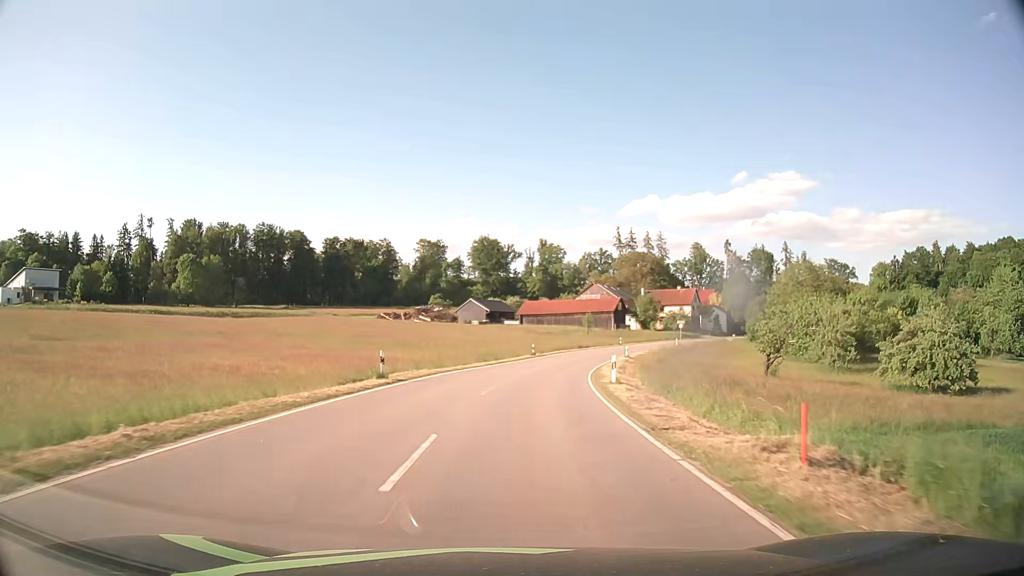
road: tertiary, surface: asphalt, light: Day
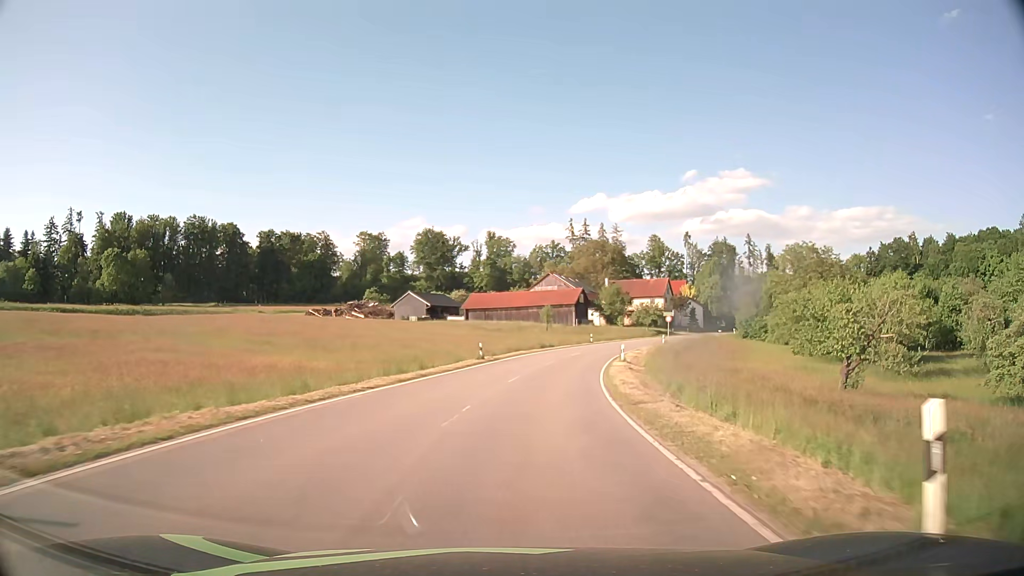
(+0.7, +19.3) m; +4°
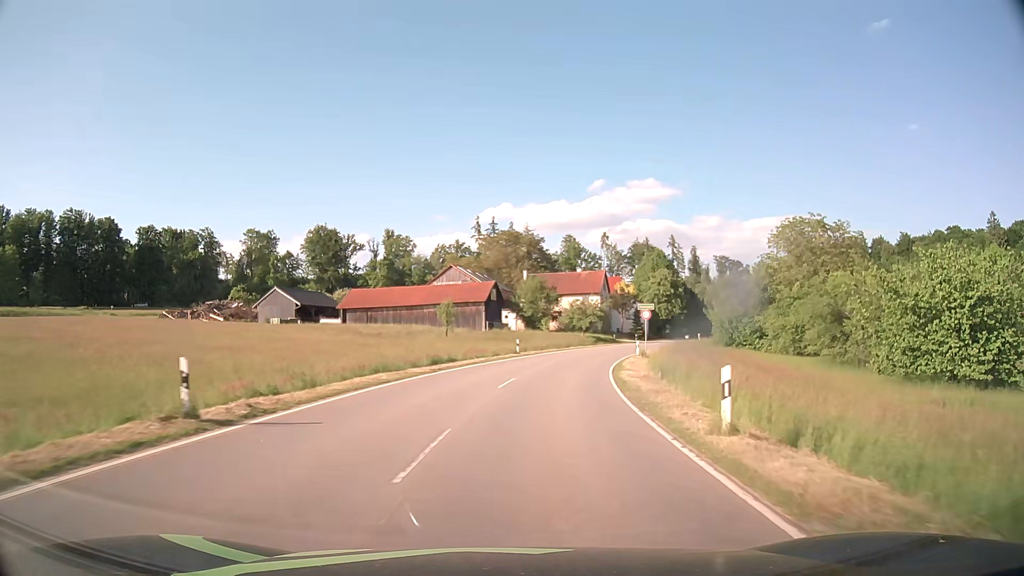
(+1.9, +28.3) m; +8°
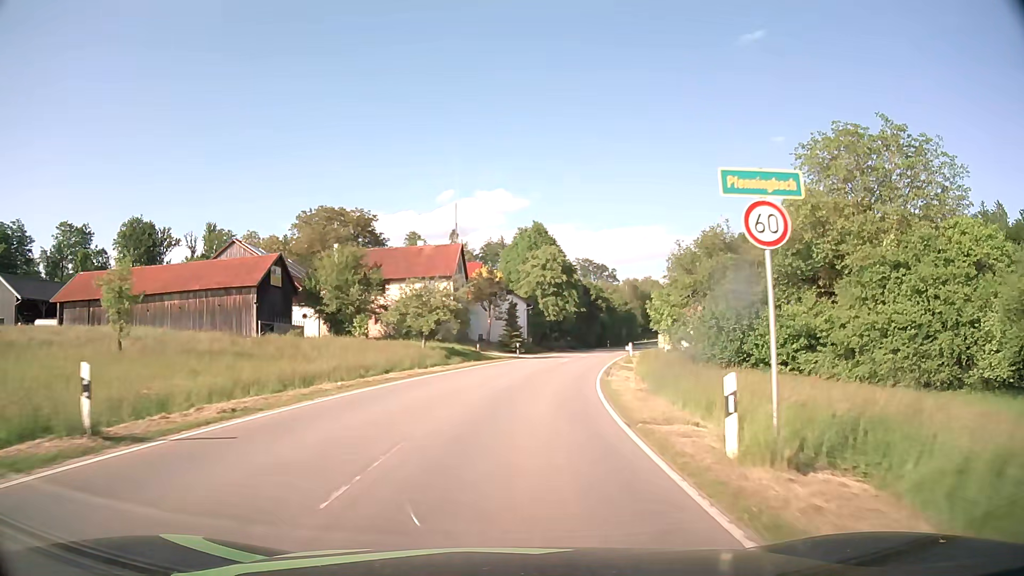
(+4.1, +36.4) m; +13°
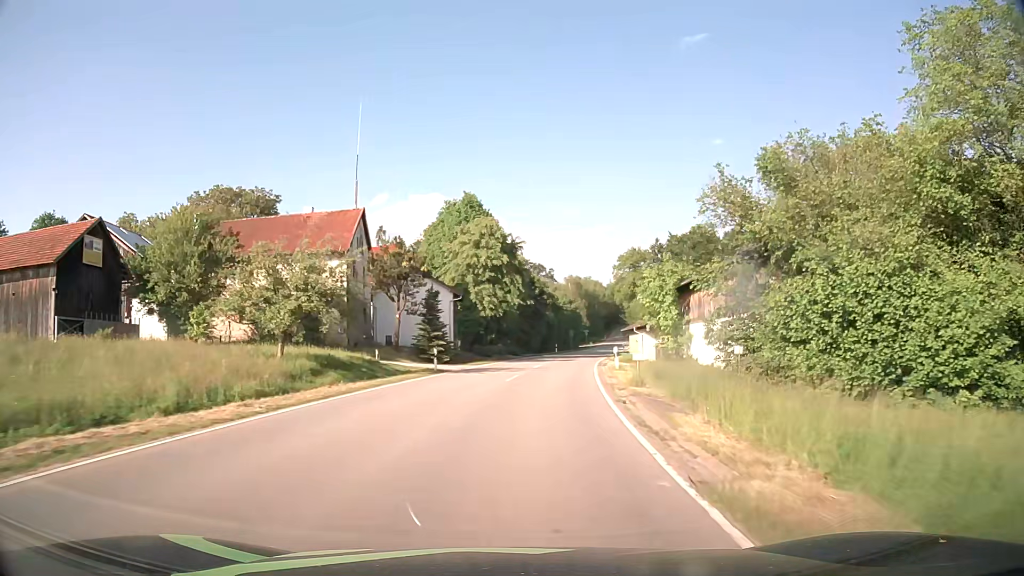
(+0.9, +18.1) m; +6°
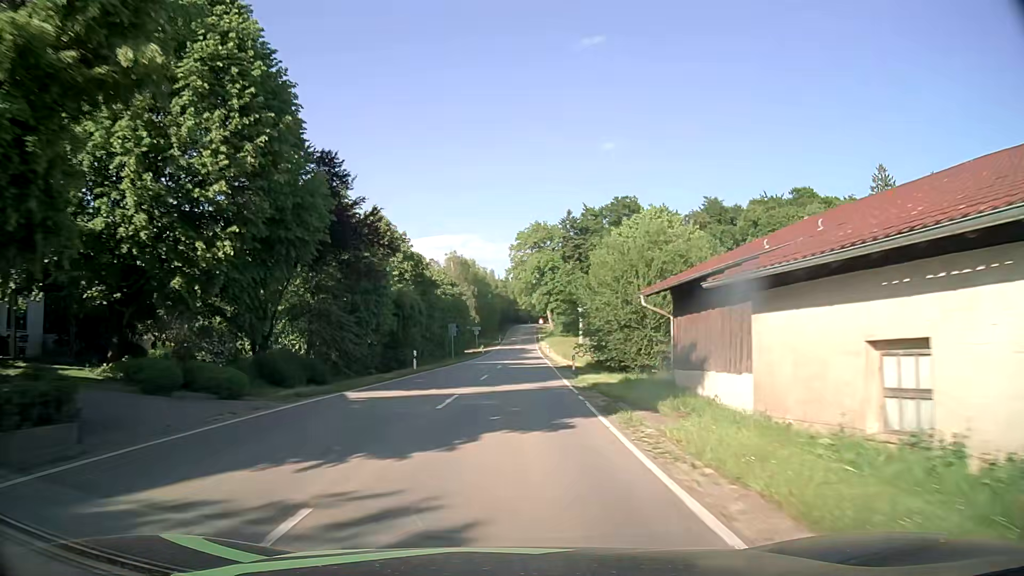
(+4.5, +45.1) m; +10°
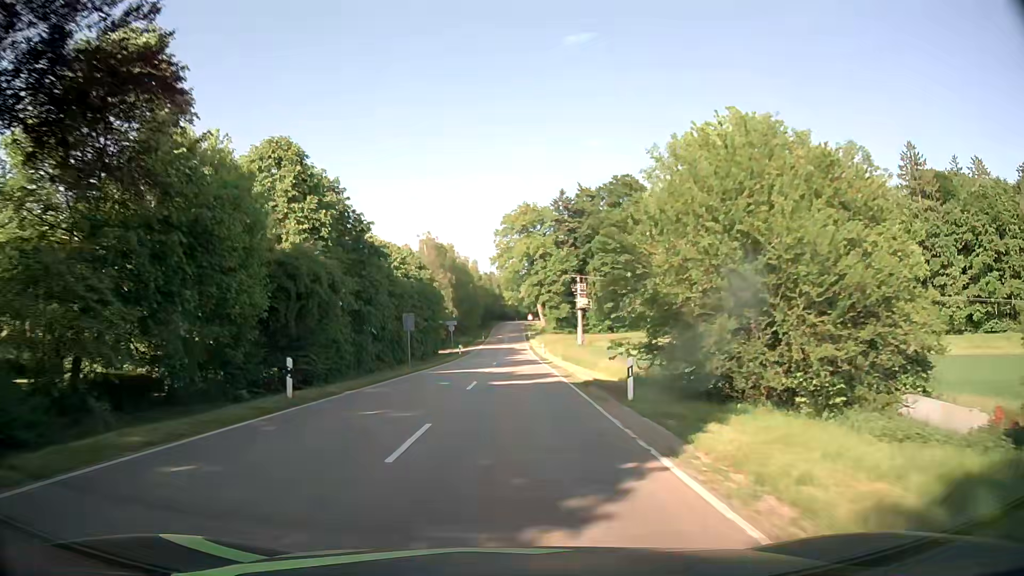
(+0.1, +18.3) m; +1°
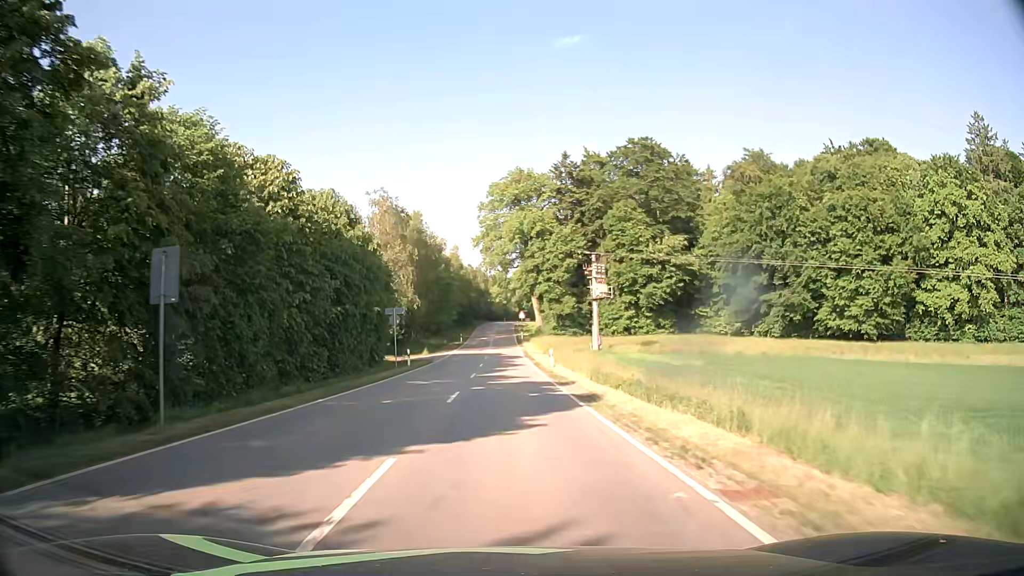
(+0.1, +27.4) m; +1°
(0, +10) (0, +20) (0, +30) (0, +40) (0, +50) (0, +60) (0, +70) (0, +80) (0, +90) (0, +100) m
